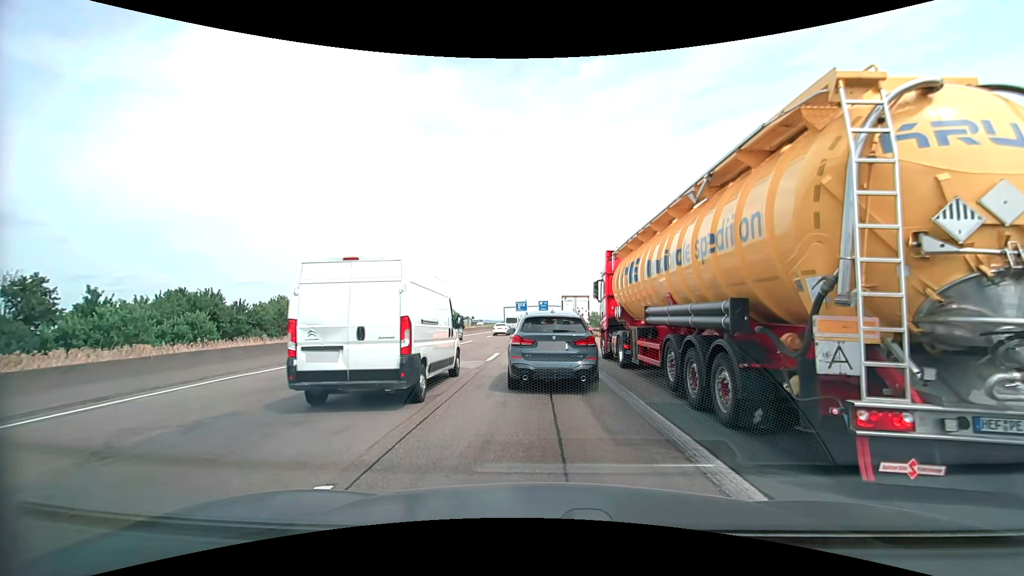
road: motorway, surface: asphalt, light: Day
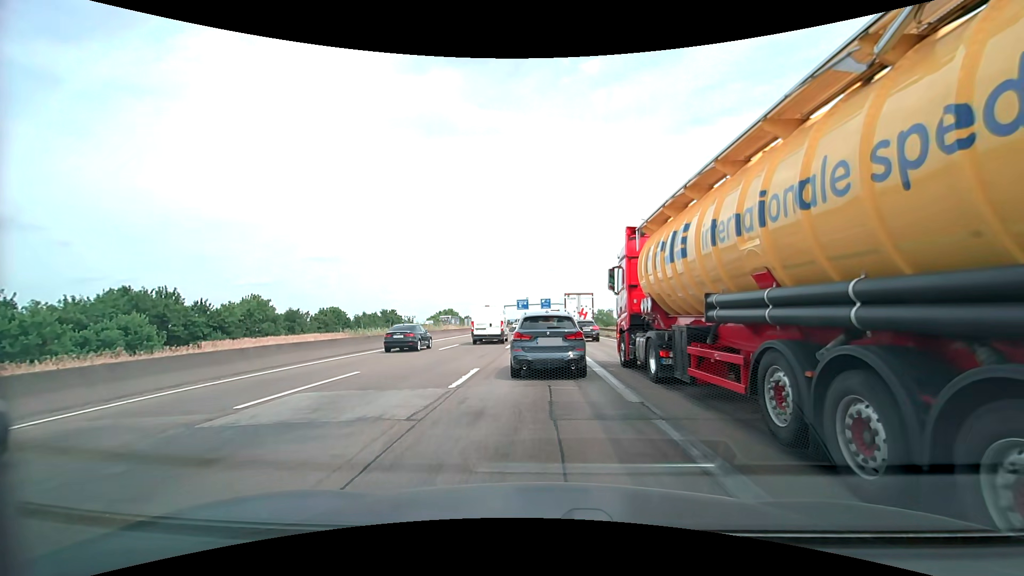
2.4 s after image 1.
(0.0, +7.8) m; 0°
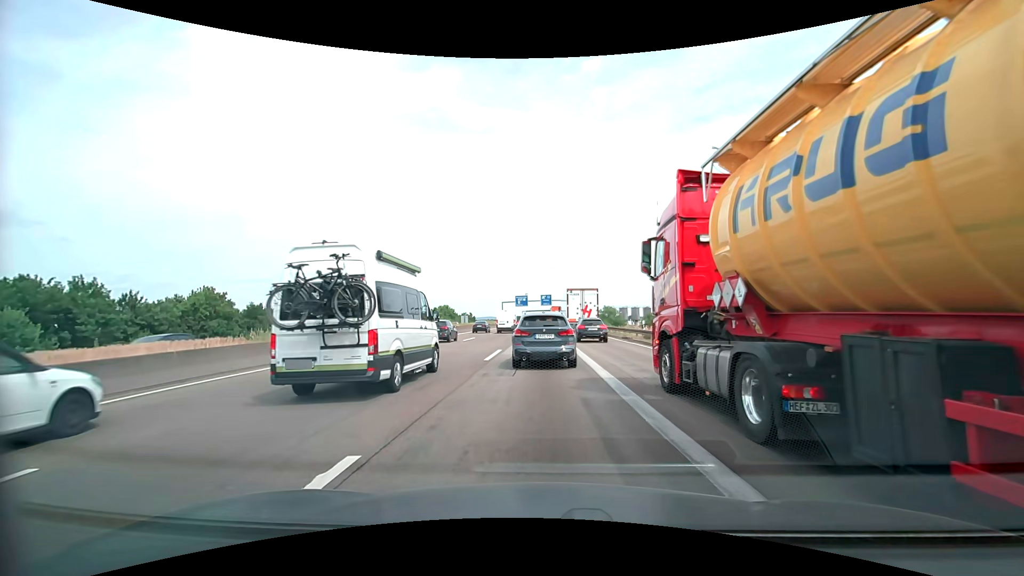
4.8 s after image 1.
(0.0, +9.7) m; -1°
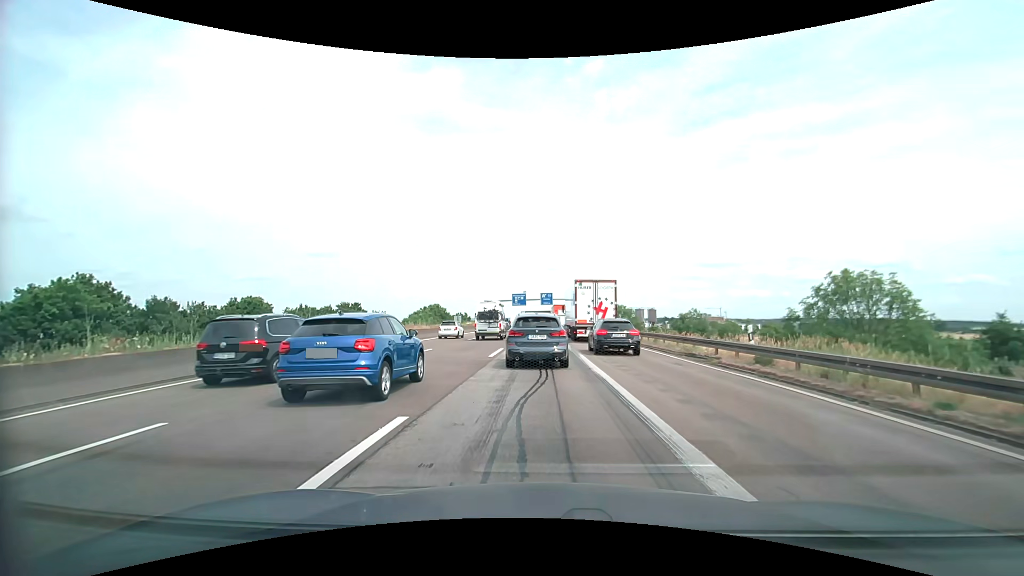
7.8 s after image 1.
(+0.2, +16.2) m; +1°
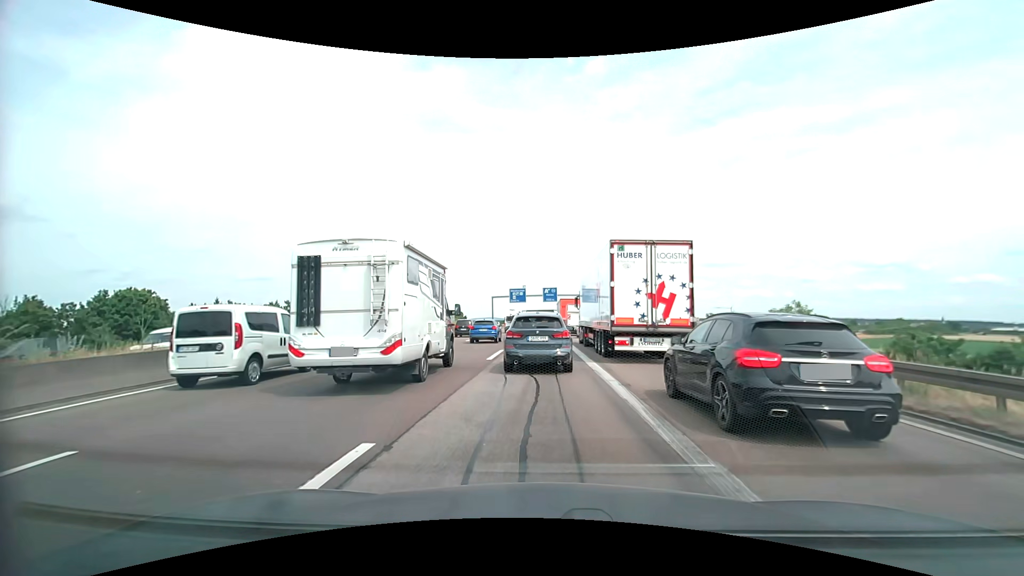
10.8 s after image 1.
(0.0, +19.6) m; 0°
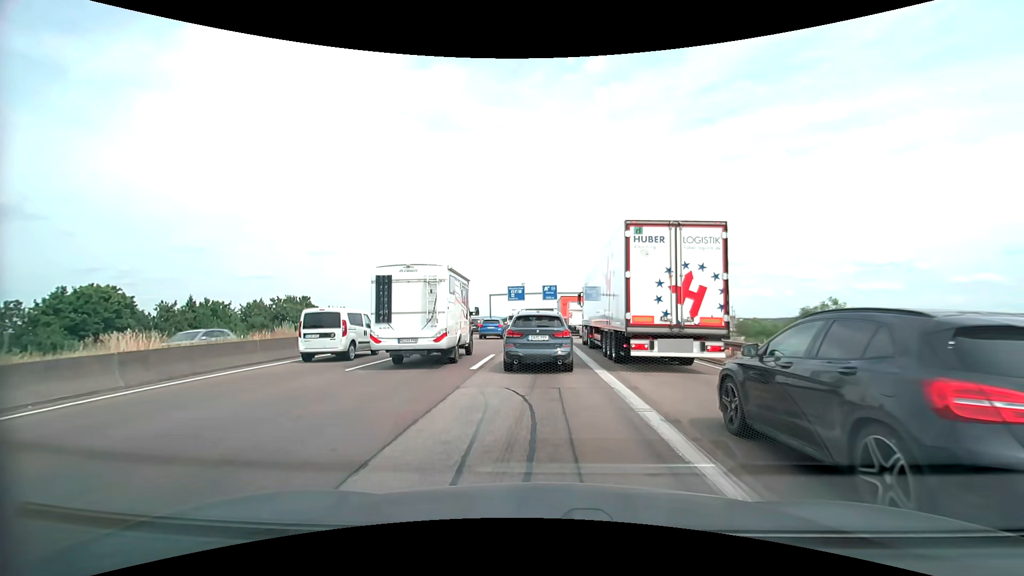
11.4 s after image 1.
(0.0, +3.9) m; 0°
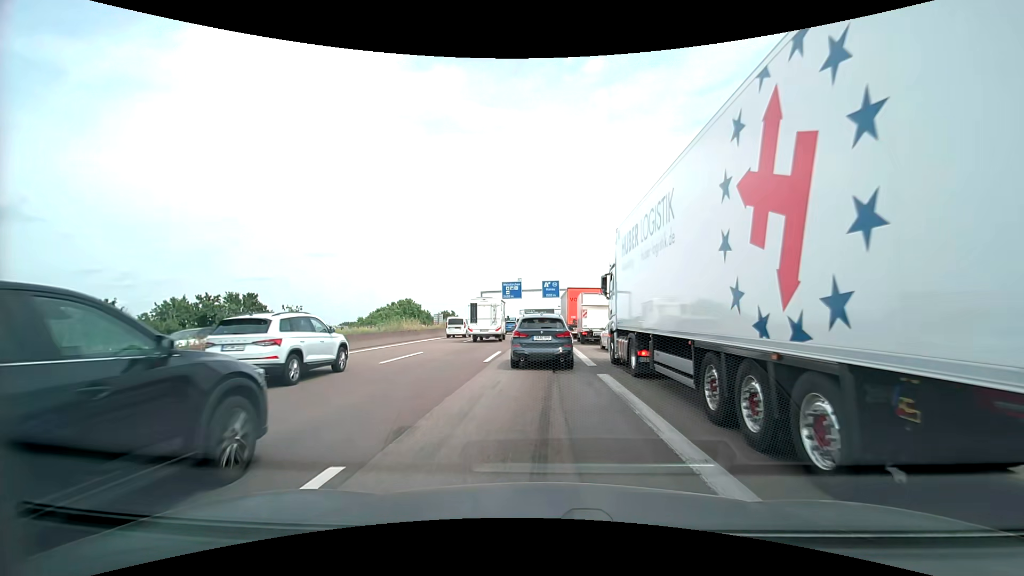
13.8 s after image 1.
(0.0, +14.9) m; 0°
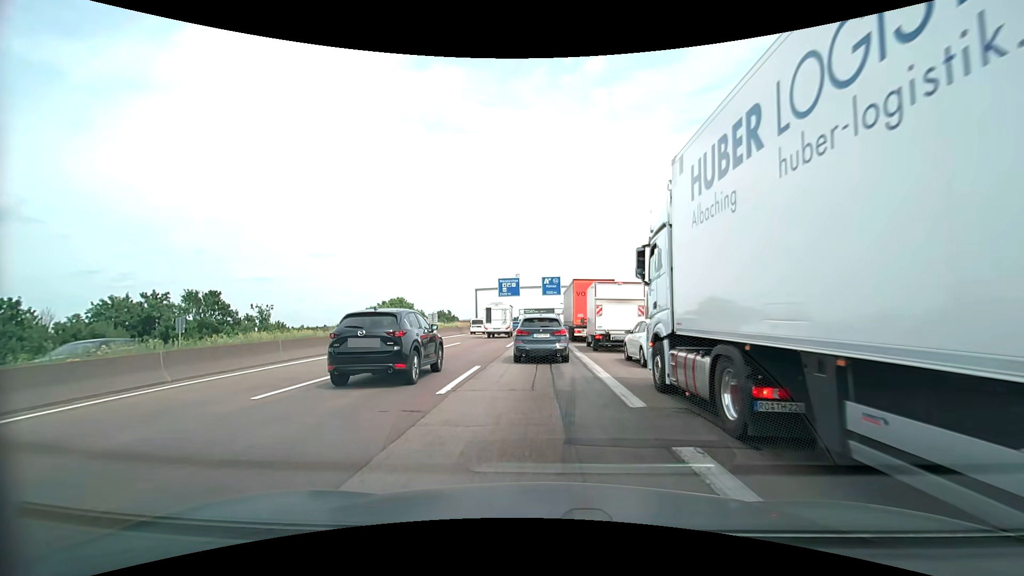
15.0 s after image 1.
(0.0, +7.6) m; 0°
